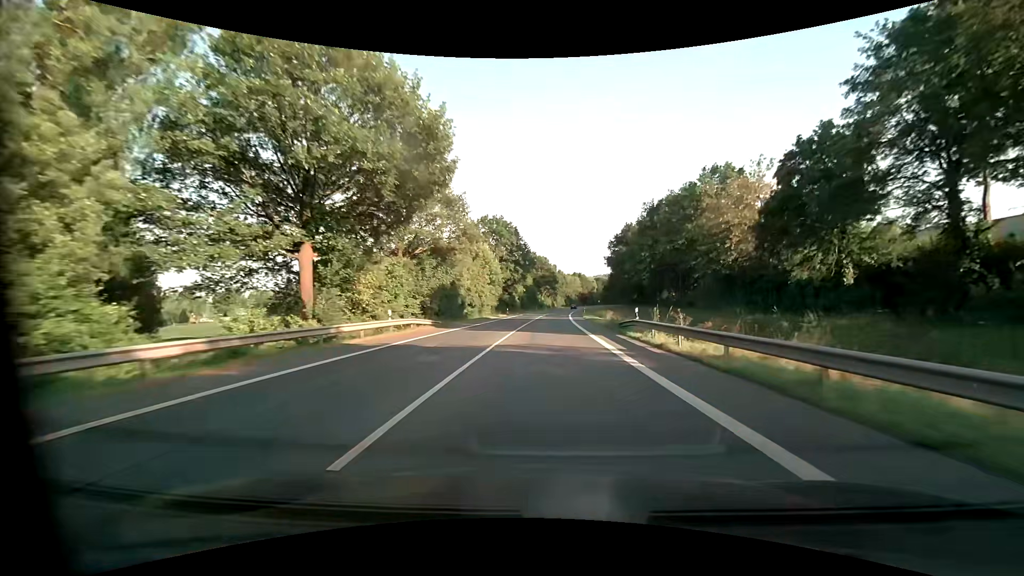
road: primary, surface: asphalt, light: Day
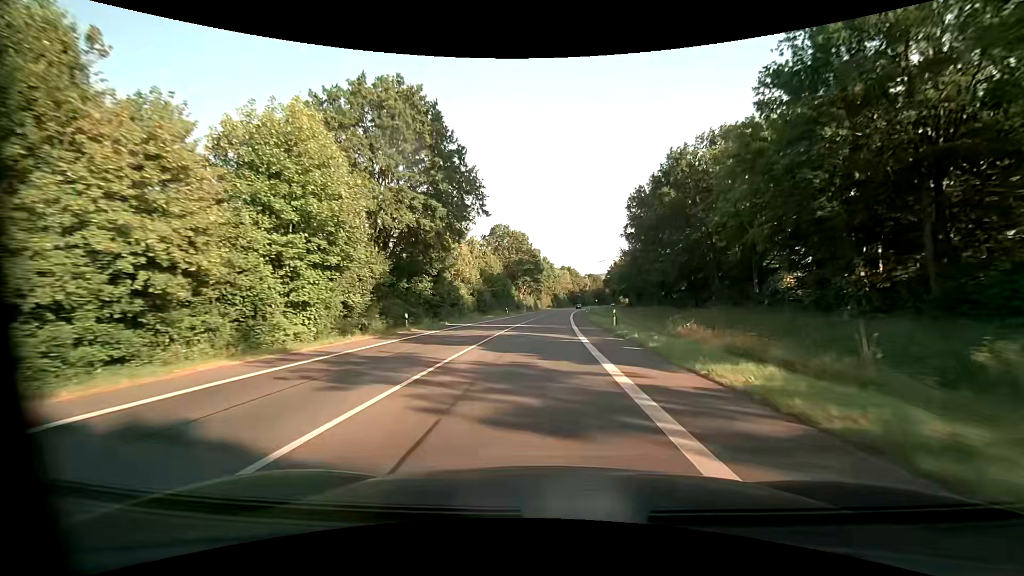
(+1.3, +52.5) m; +2°
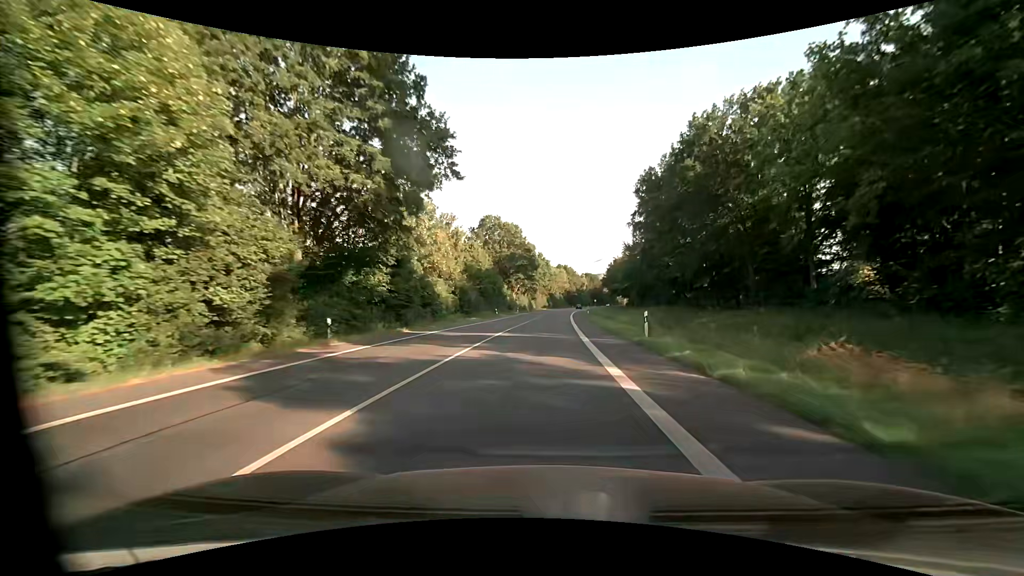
(0.0, +10.5) m; 0°
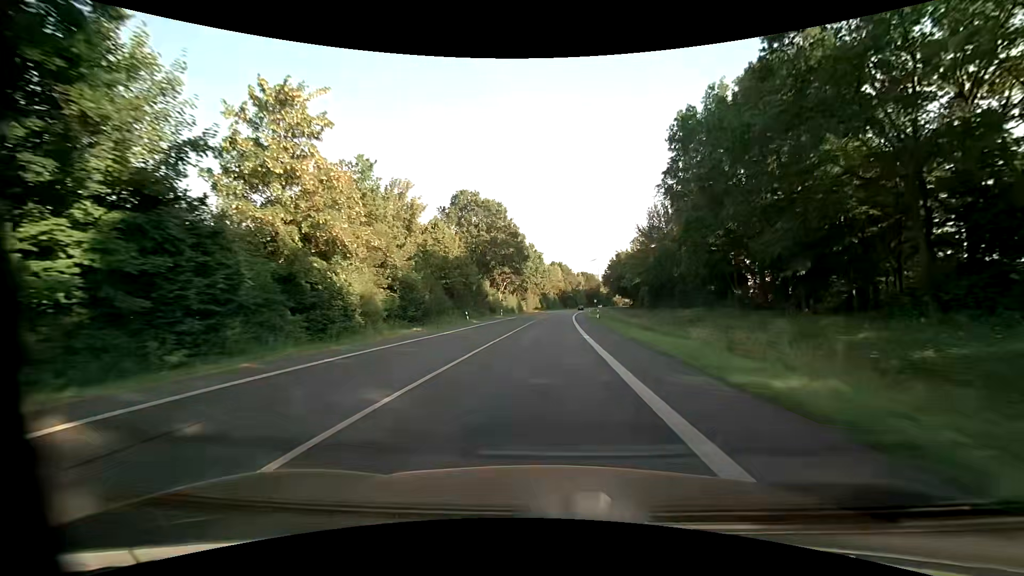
(+0.2, +21.1) m; +1°
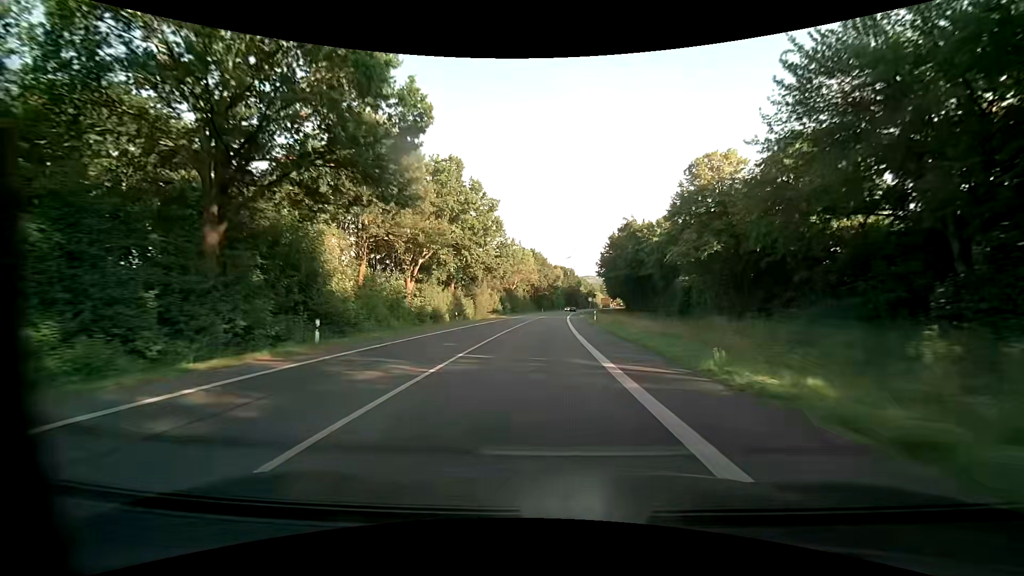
(+1.4, +52.7) m; +3°
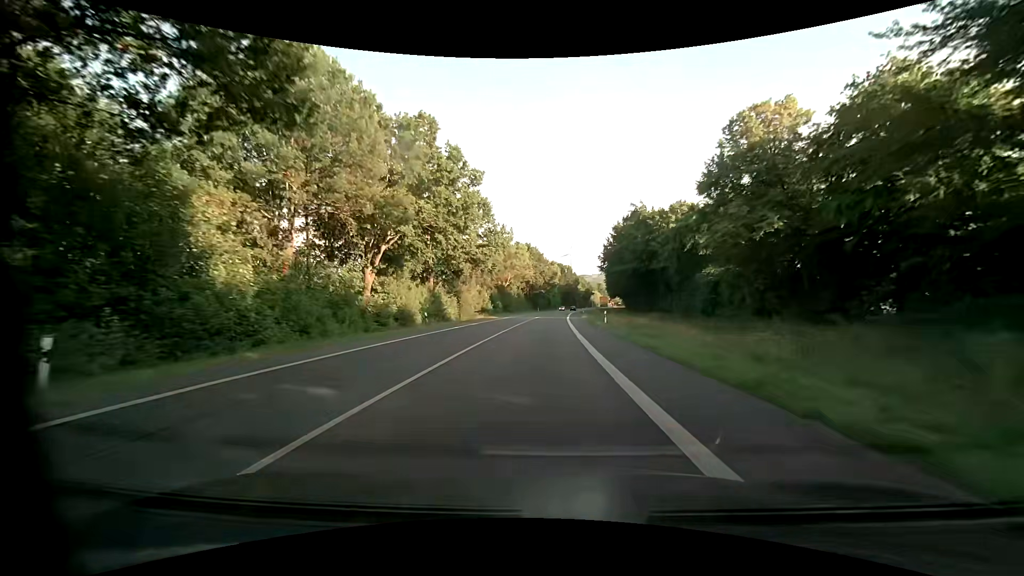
(+0.1, +10.6) m; +1°
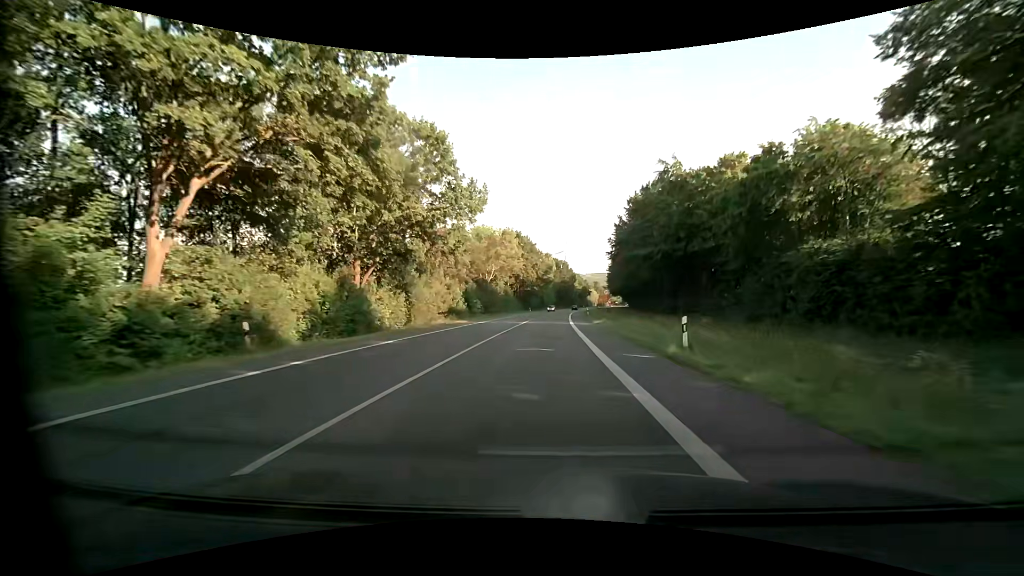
(+0.2, +21.1) m; +1°
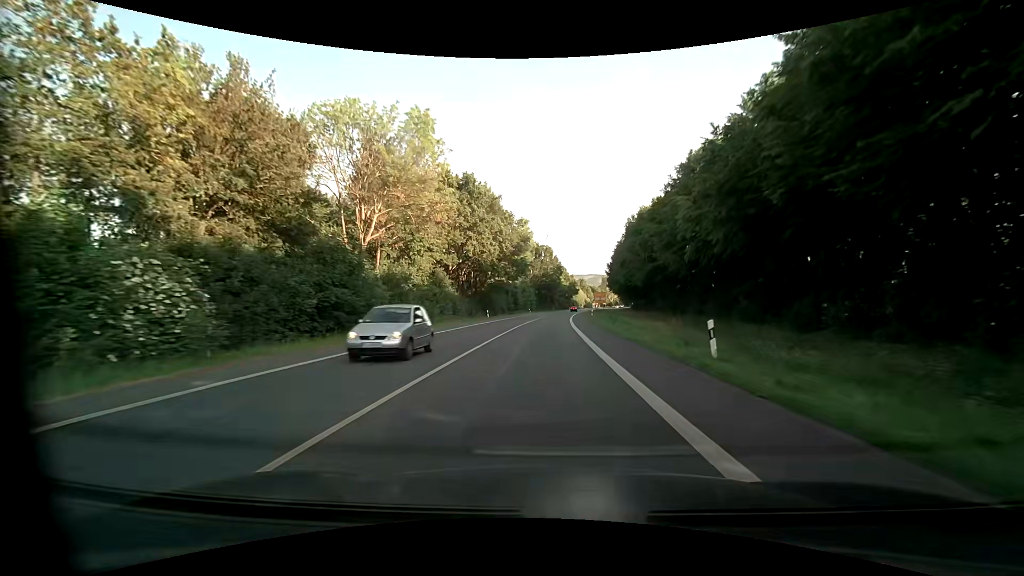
(+0.9, +53.0) m; +2°
(0, +10) (0, +20) (0, +30) (+1, +40) (+1, +50) (+1, +60) (+2, +70) (+3, +80) (+3, +90) (+4, +100) m
